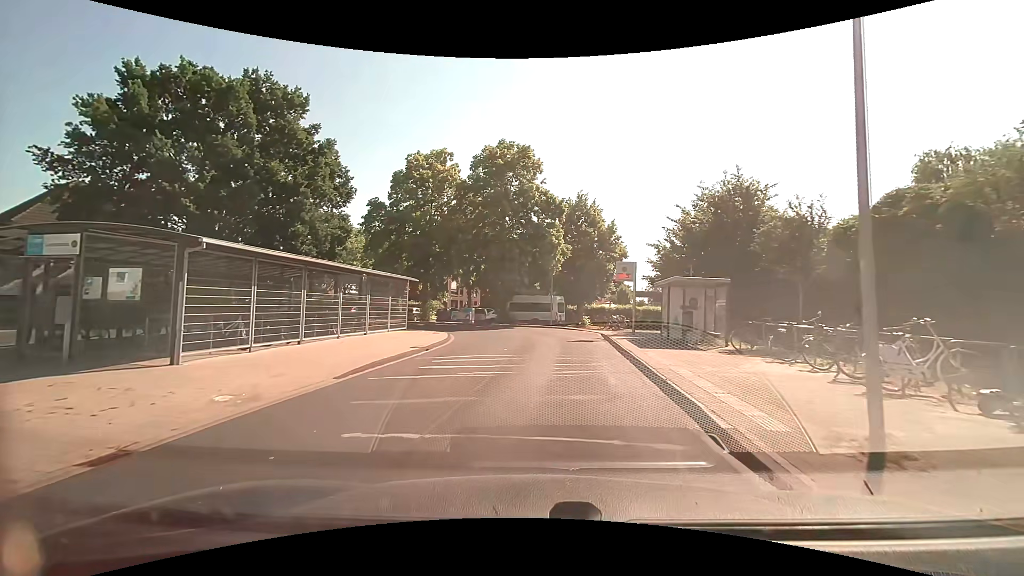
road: residential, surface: asphalt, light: Day
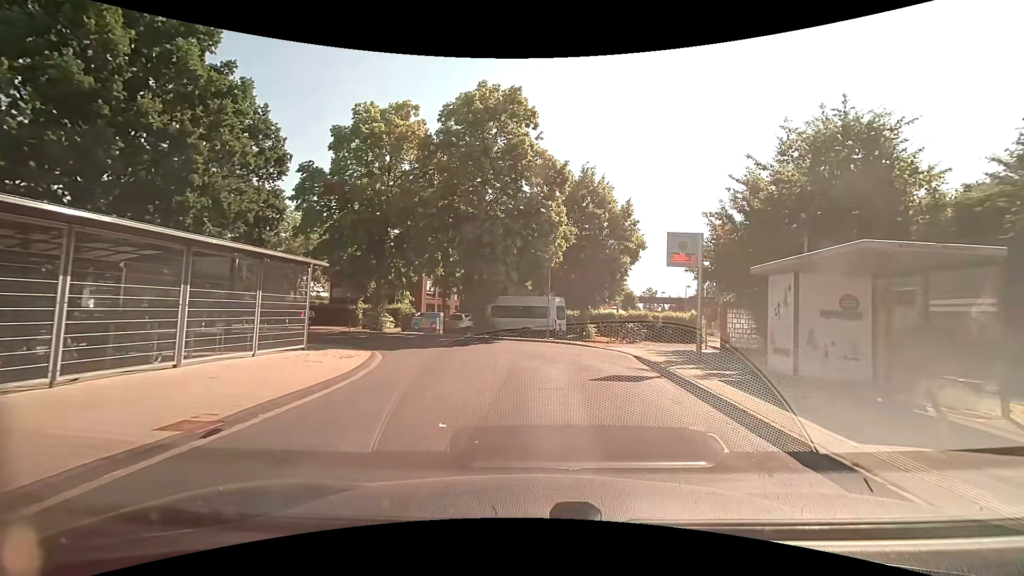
(-0.1, +10.6) m; +1°
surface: paved
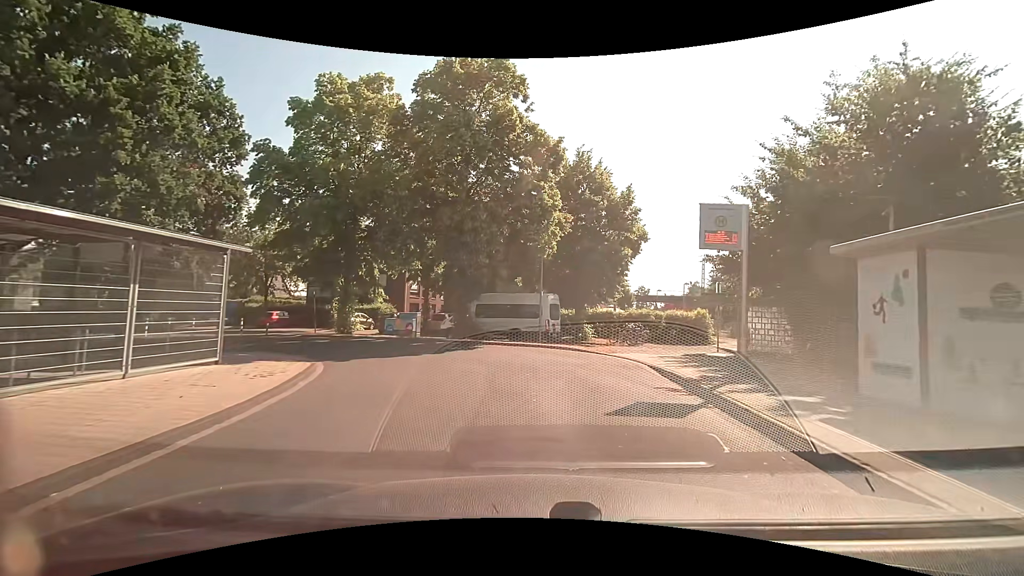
(0.0, +3.6) m; +2°
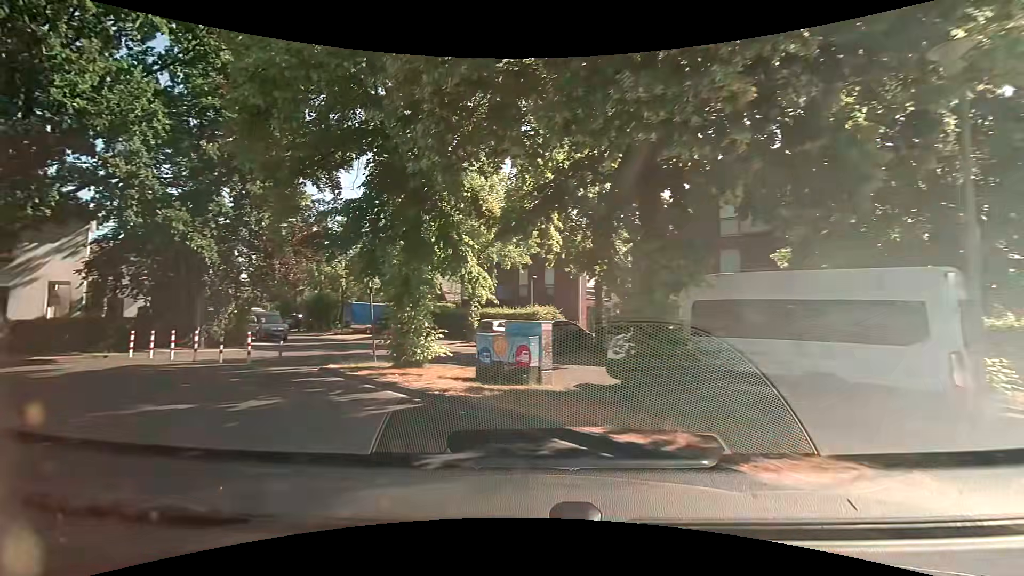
(-1.4, +15.5) m; -22°
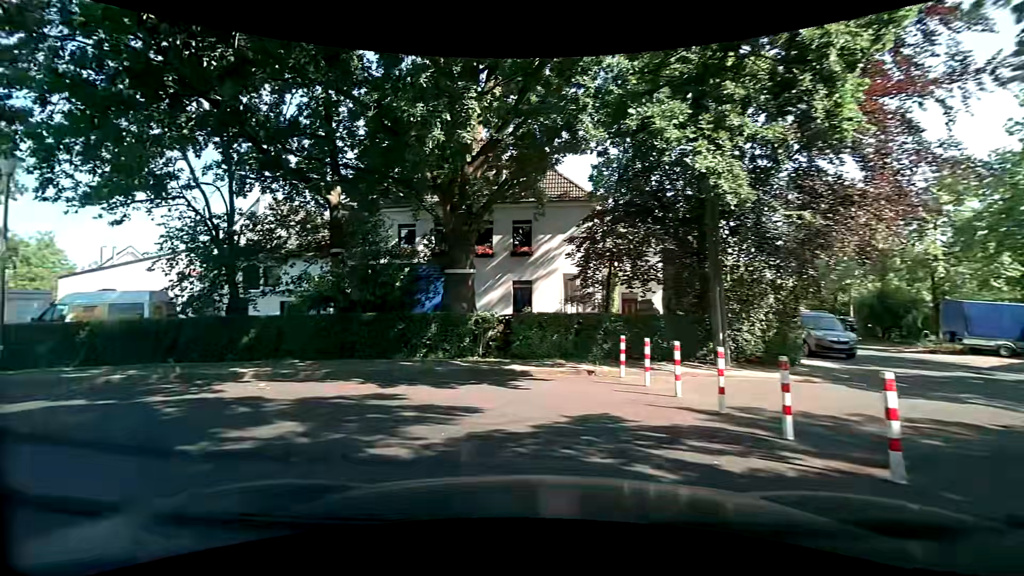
(-5.0, +10.0) m; -51°
